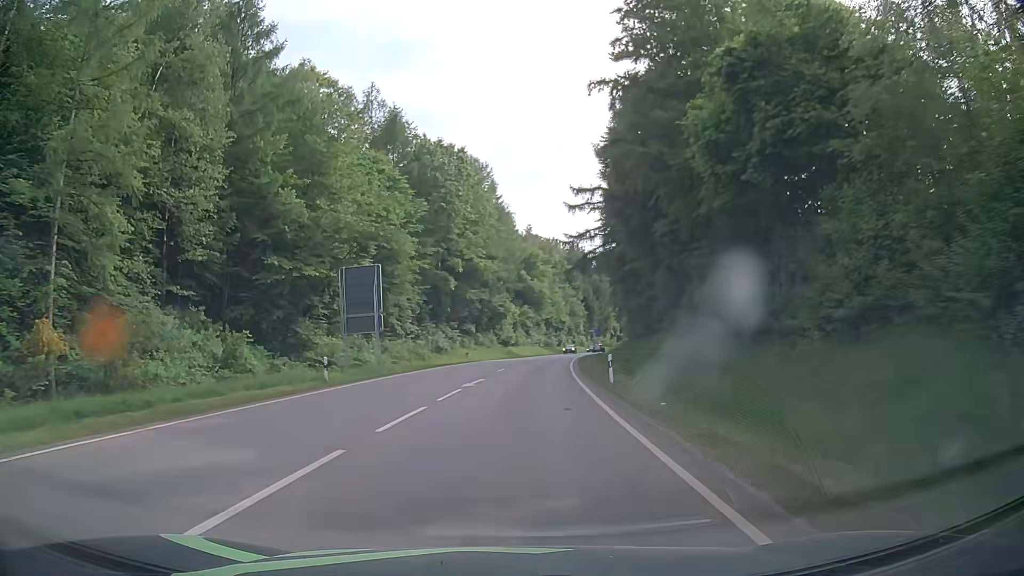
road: secondary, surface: asphalt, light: Day
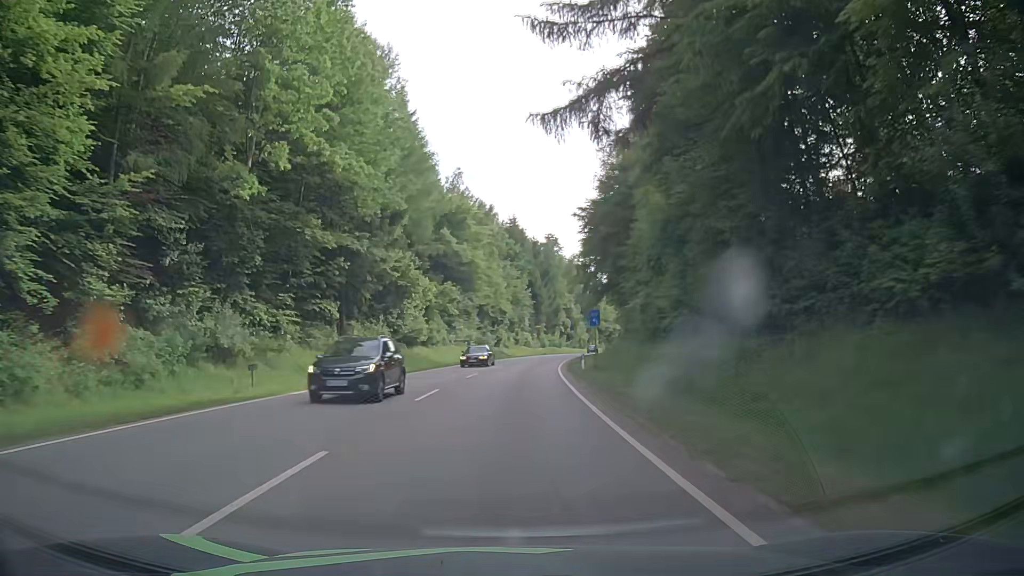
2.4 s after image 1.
(+2.3, +43.0) m; +6°
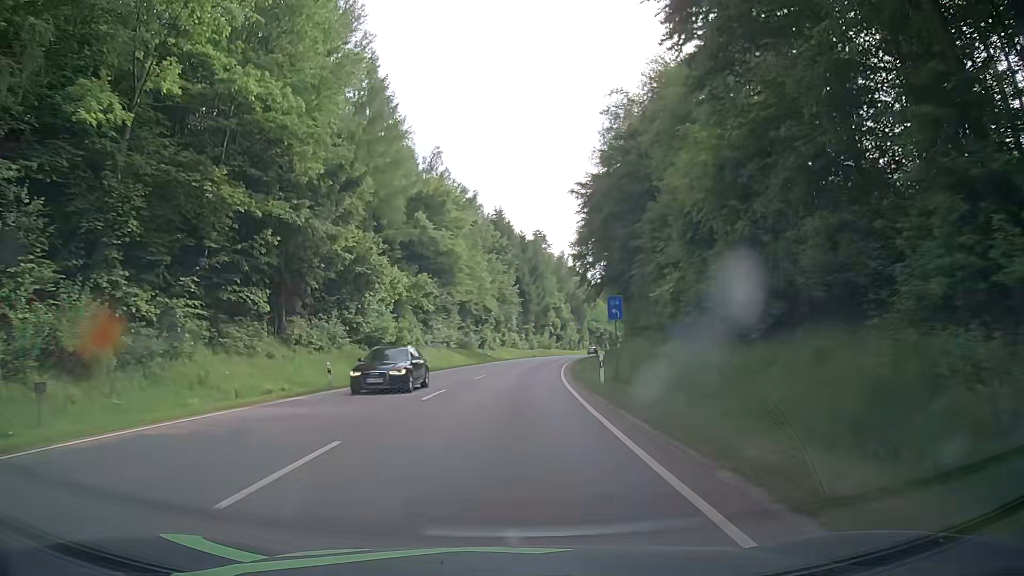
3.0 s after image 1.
(0.0, +10.8) m; +1°
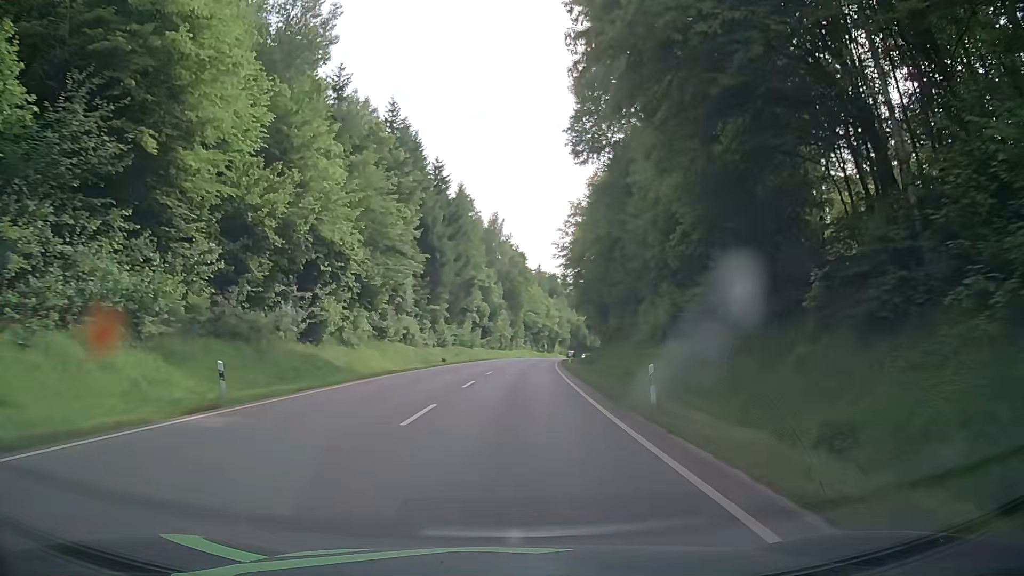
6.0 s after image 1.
(+2.8, +54.0) m; +6°
